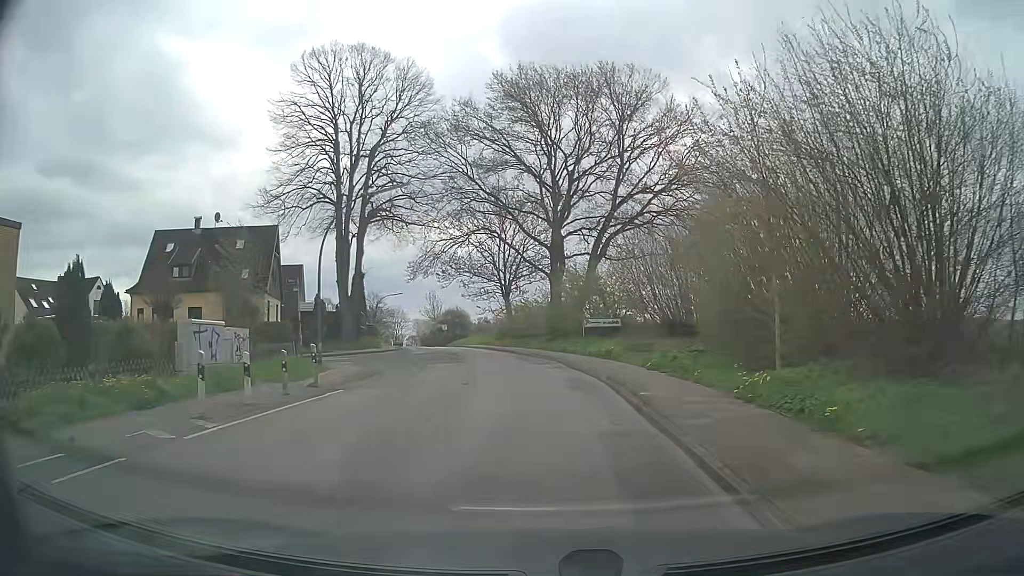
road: tertiary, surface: asphalt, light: Day
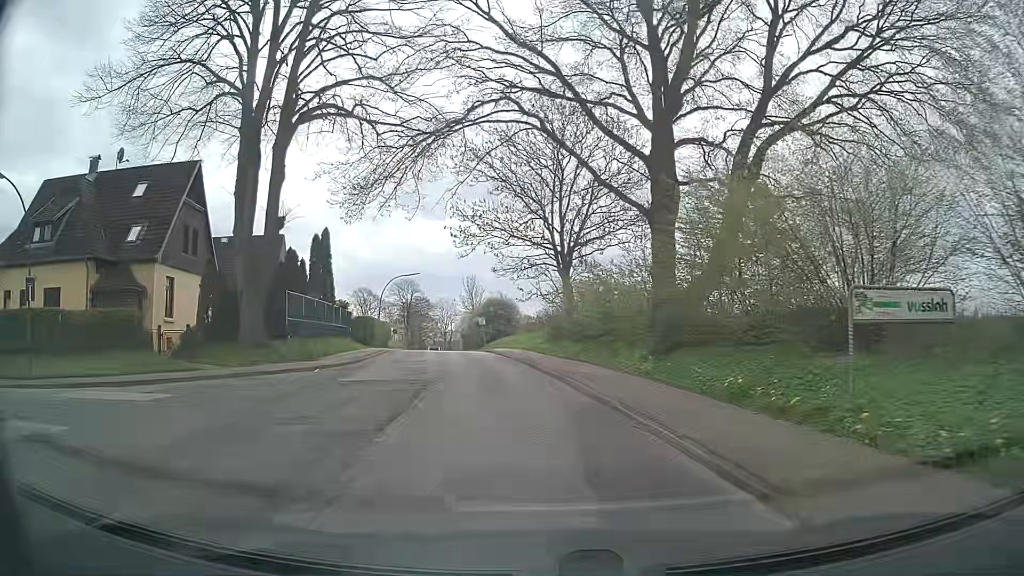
(-0.8, +23.1) m; -5°
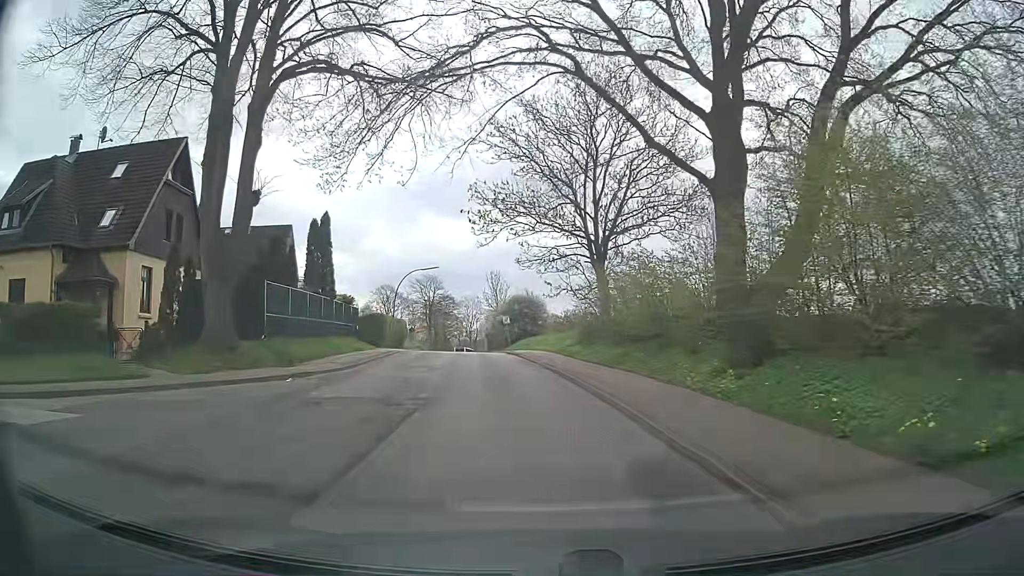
(-0.1, +4.6) m; -2°
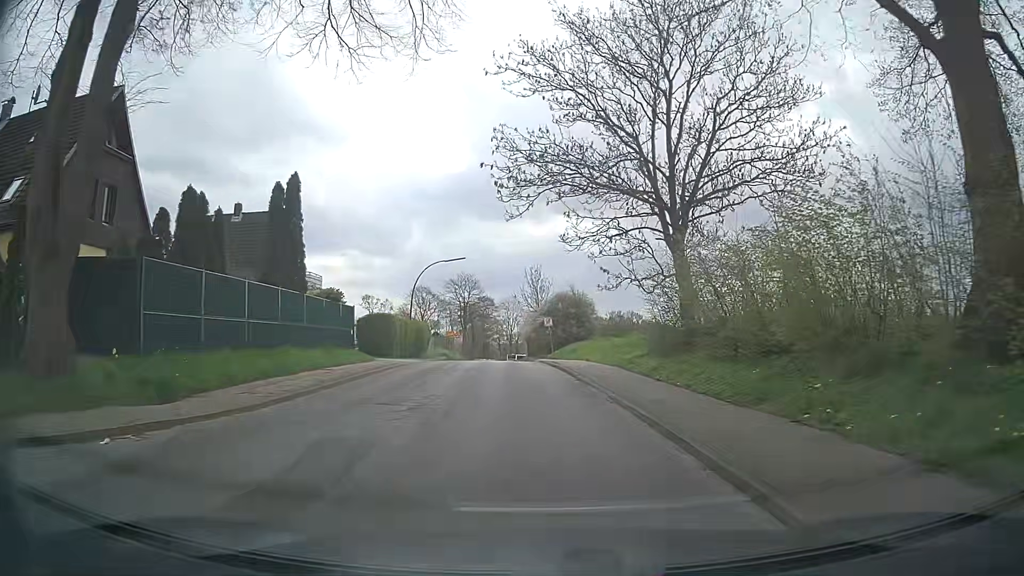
(-0.3, +9.3) m; -3°
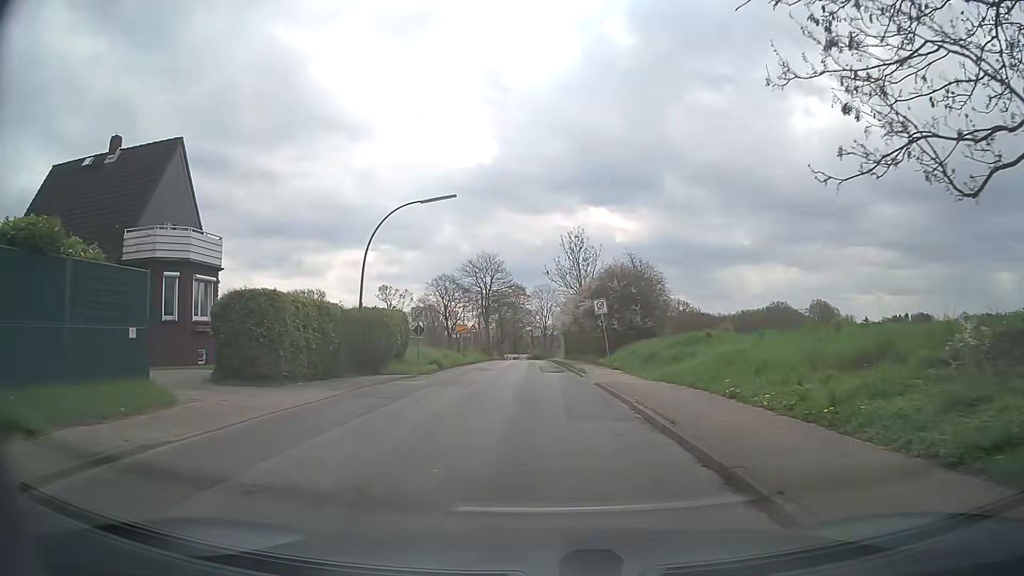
(-0.6, +18.8) m; -3°
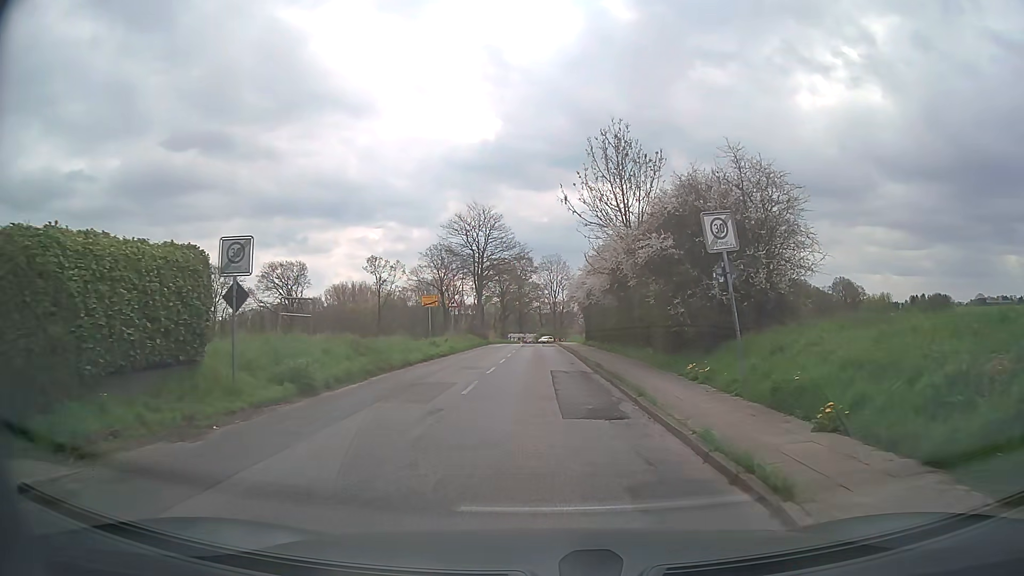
(-0.2, +19.5) m; 0°
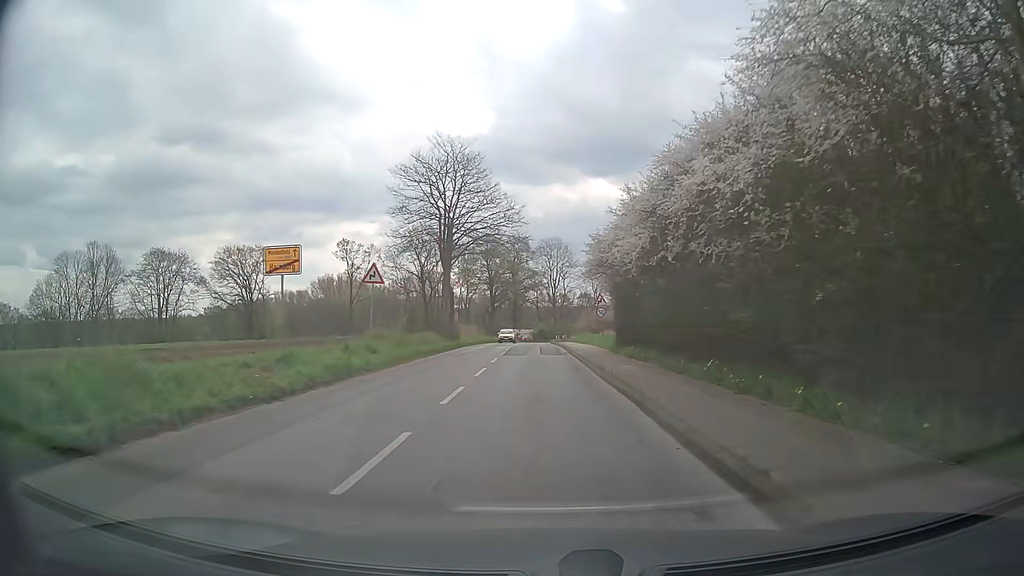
(-0.2, +20.9) m; -1°
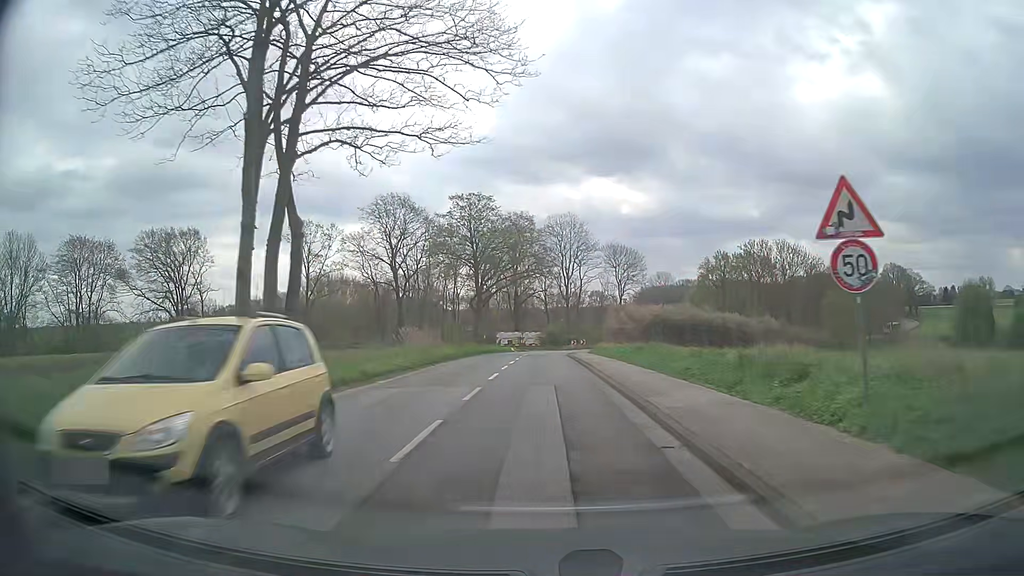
(-0.1, +29.3) m; 0°
(0, +10) (0, +20) (0, +30) (0, +40) (0, +50) (+1, +60) (+3, +70) (+8, +78) (+15, +86) (+22, +93) m
